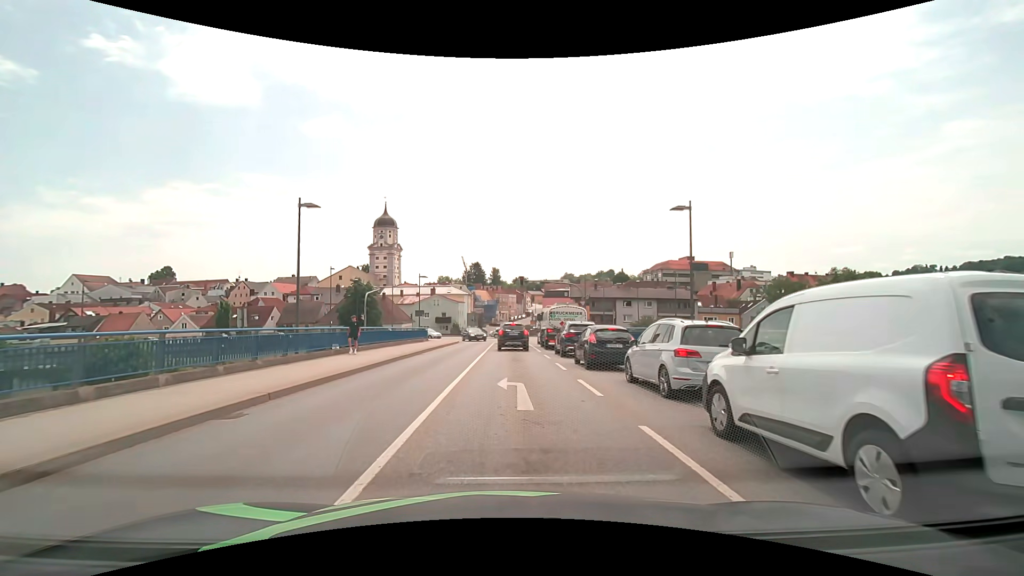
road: secondary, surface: asphalt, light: Day
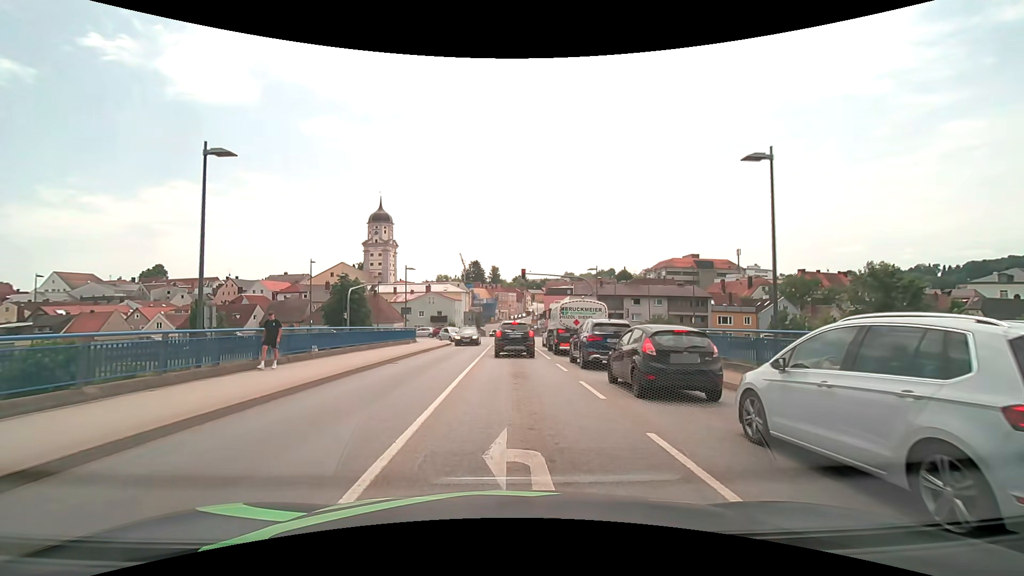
(0.0, +6.3) m; 0°
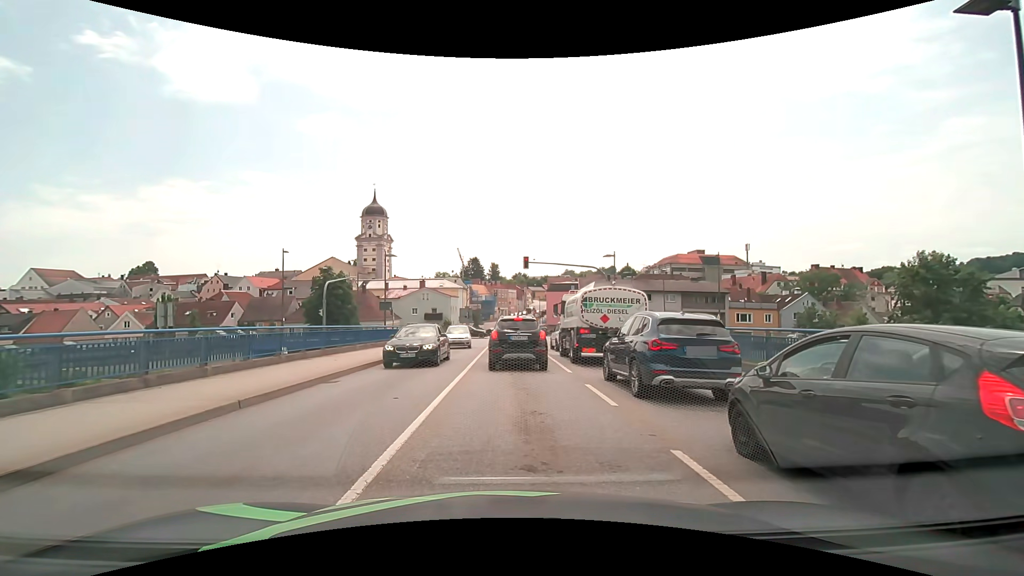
(0.0, +6.8) m; -1°
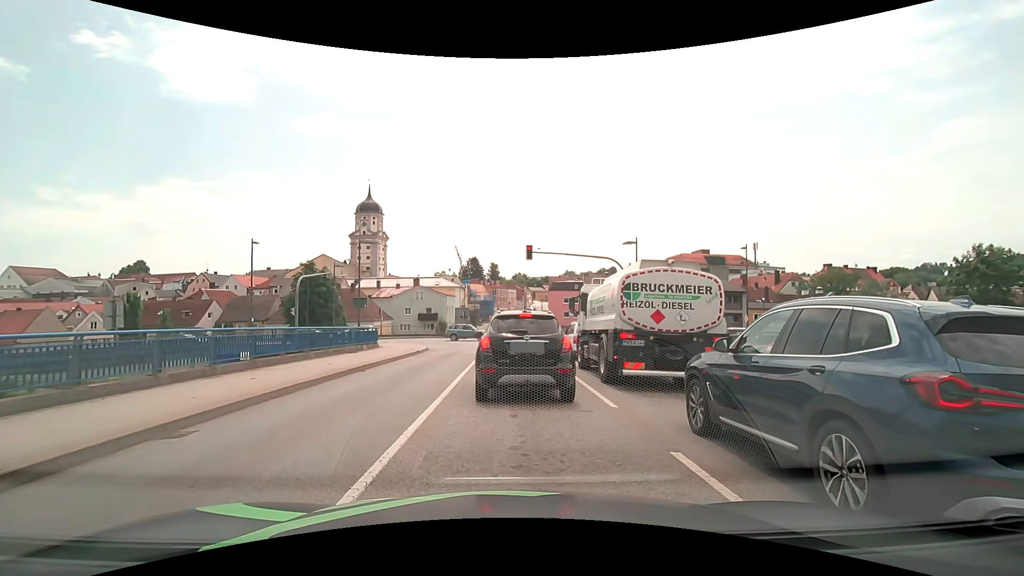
(+0.1, +5.9) m; -1°
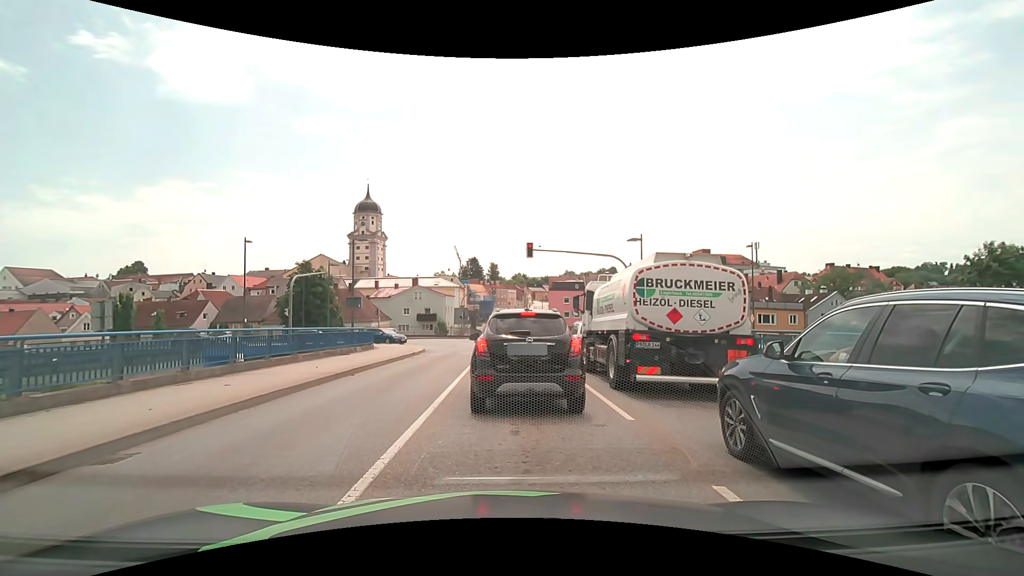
(0.0, +1.1) m; 0°
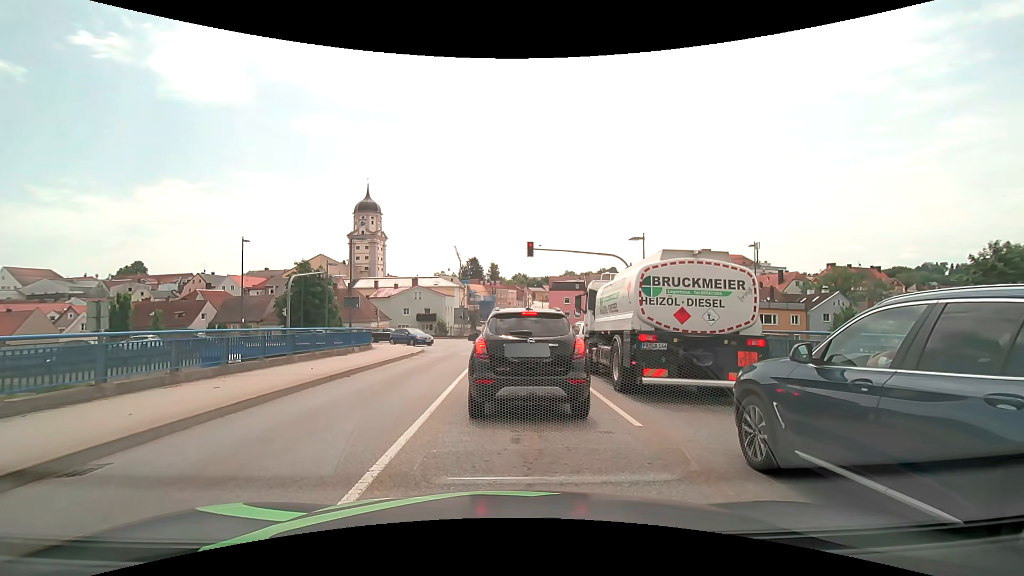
(0.0, +0.4) m; 0°
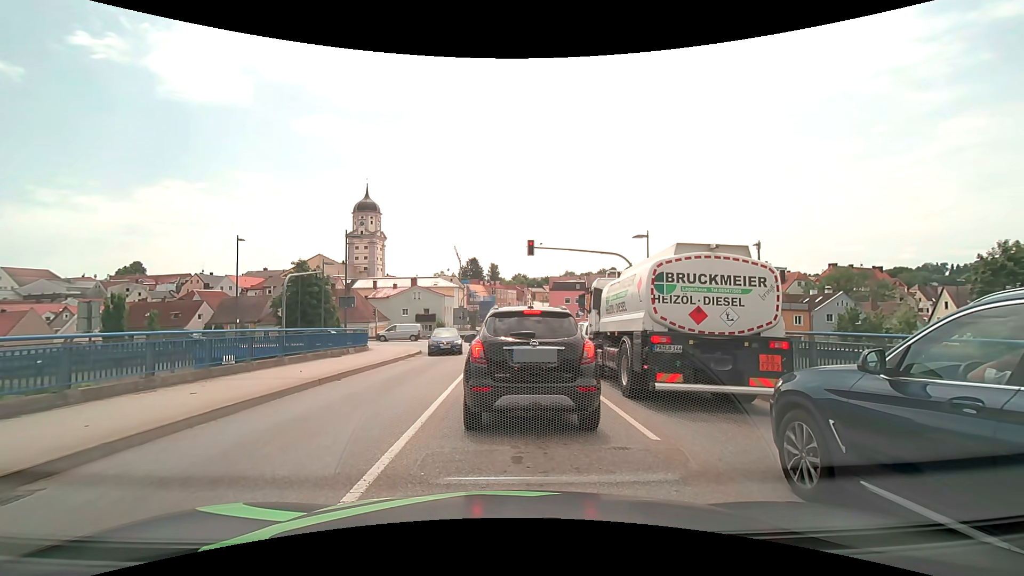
(0.0, +0.8) m; 0°
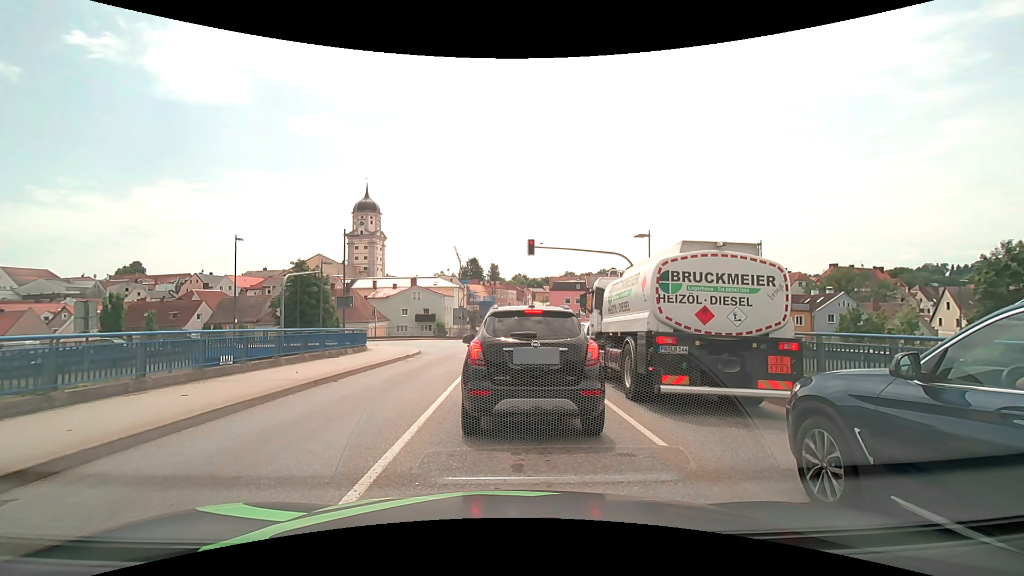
(0.0, +0.4) m; 0°
